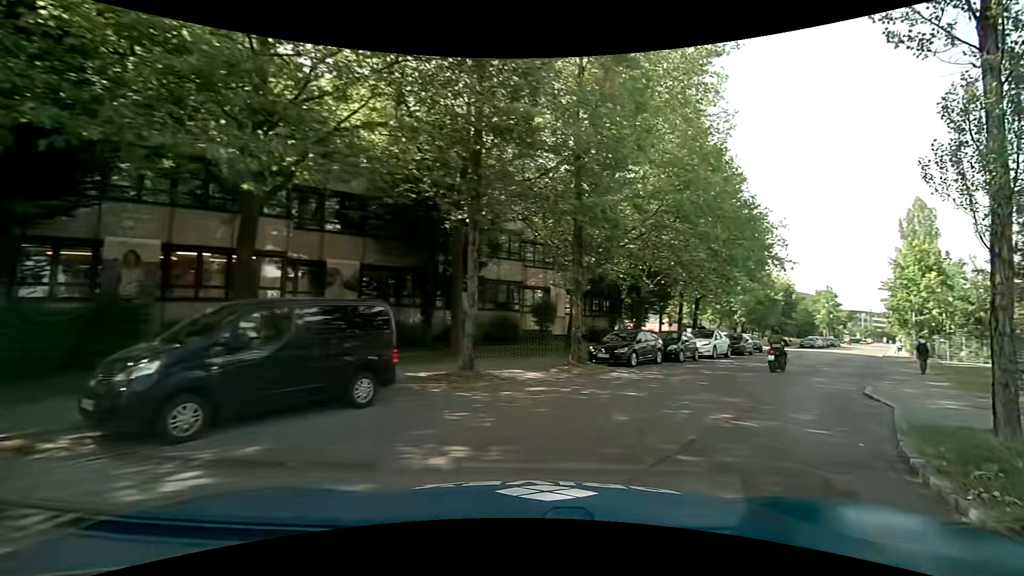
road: unclassified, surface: asphalt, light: Day
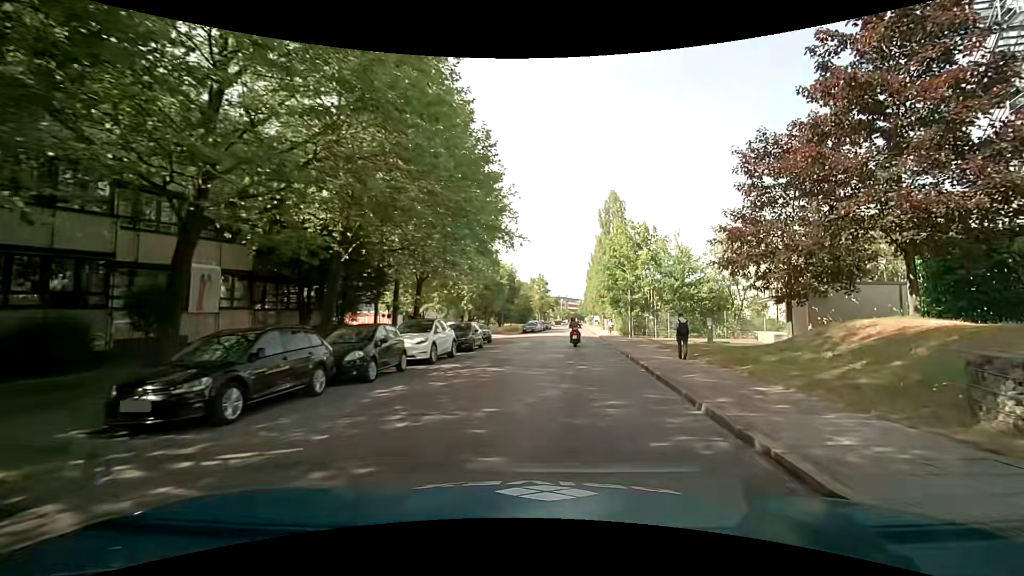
(+3.7, +10.8) m; +32°
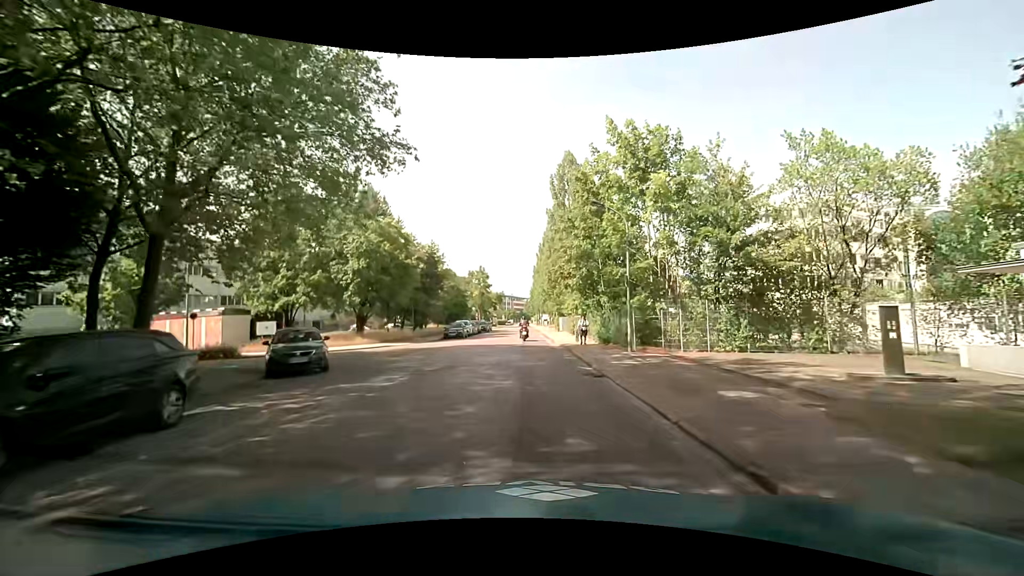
(+1.6, +20.2) m; +7°
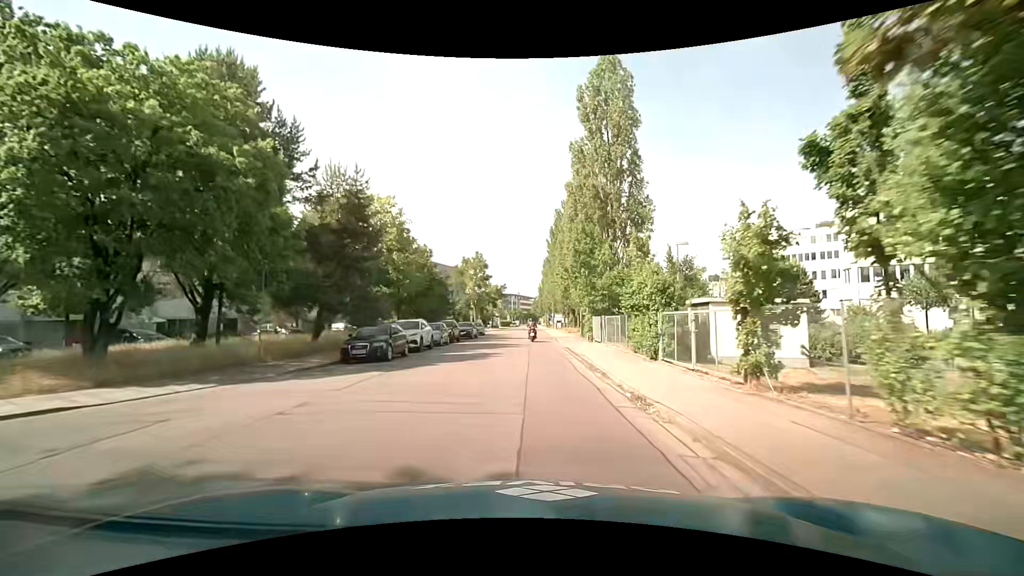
(-0.5, +24.7) m; -2°
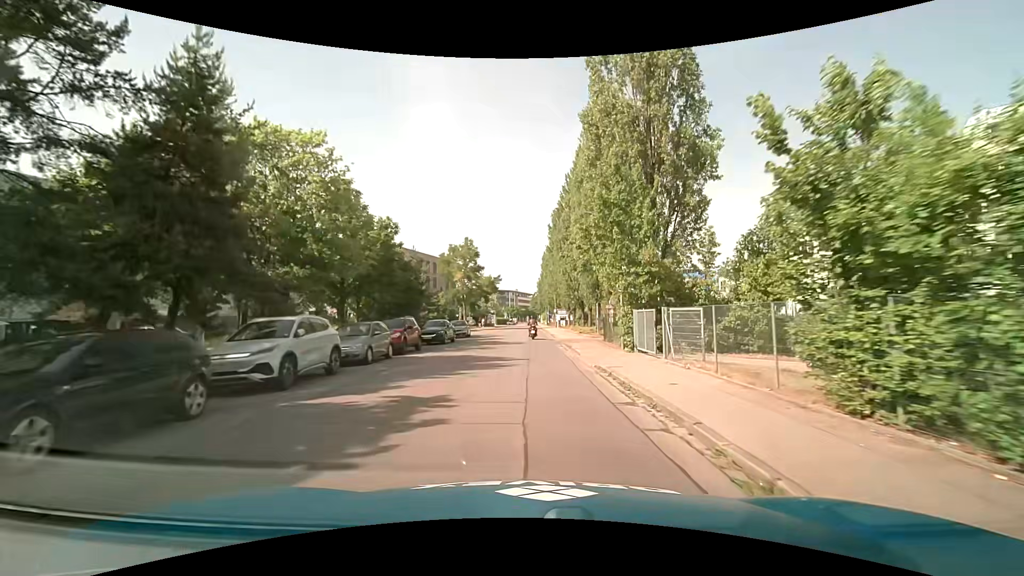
(+0.1, +13.2) m; +1°
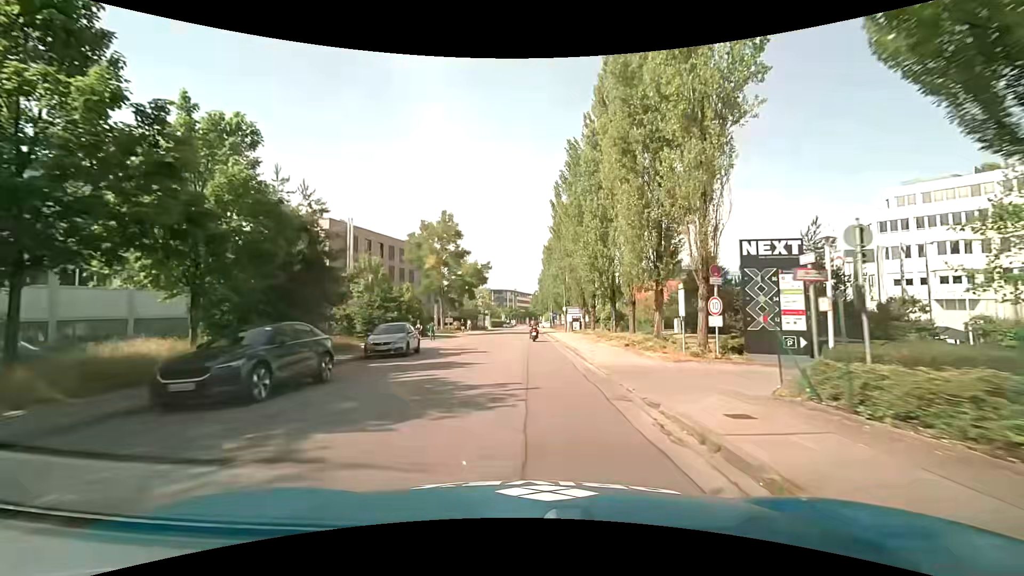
(-0.2, +20.5) m; -1°
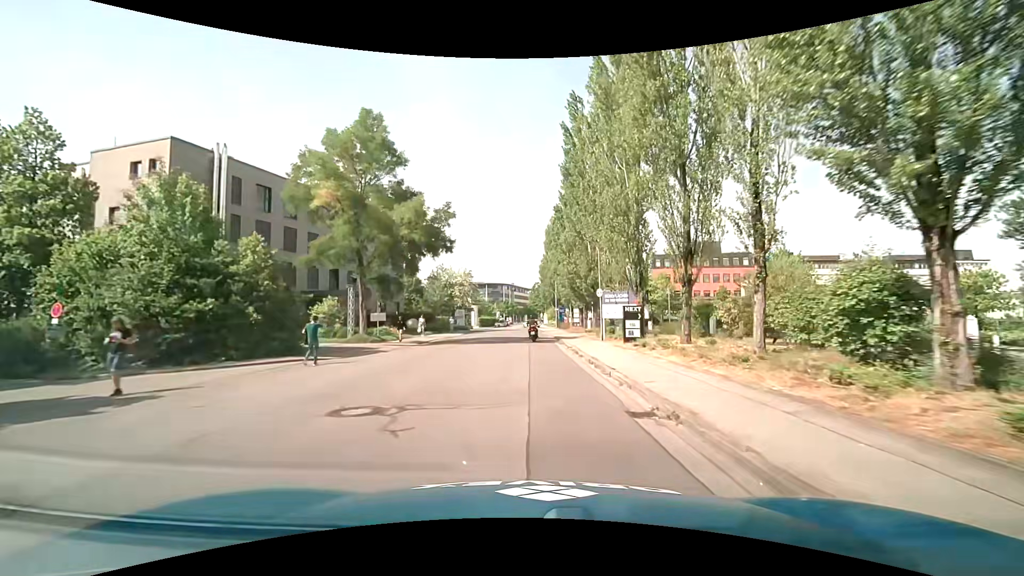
(0.0, +28.0) m; 0°
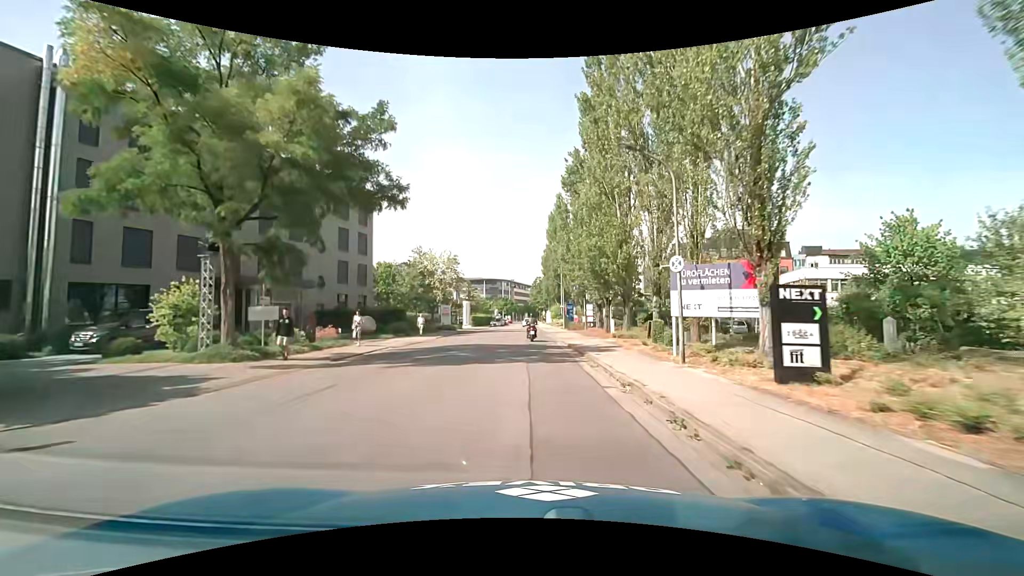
(-0.1, +14.0) m; 0°
(0, +10) (0, +20) (0, +30) (0, +40) (0, +50) (0, +60) (0, +70) (0, +80) (0, +90) (0, +100) m
